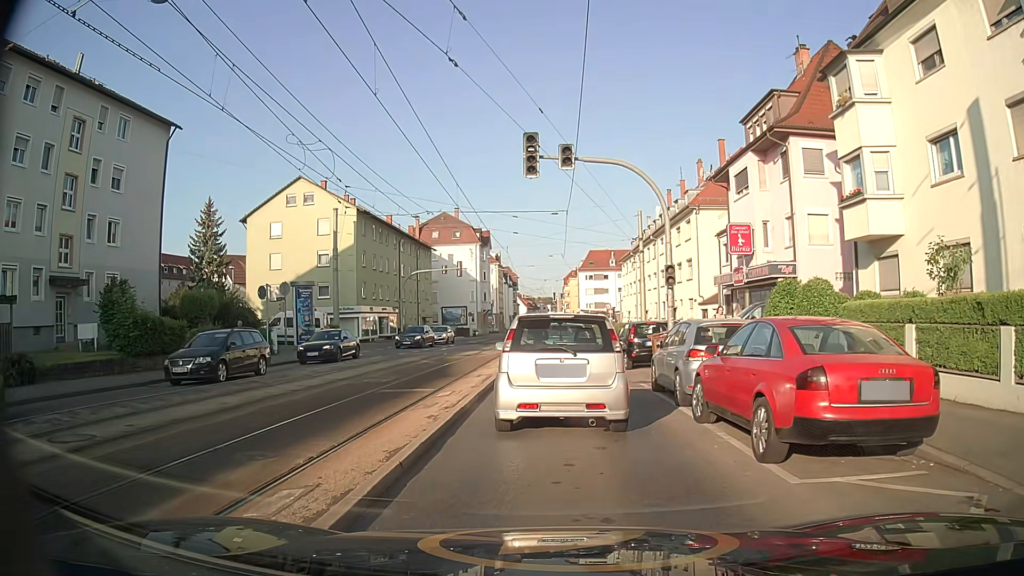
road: secondary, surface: asphalt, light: Day
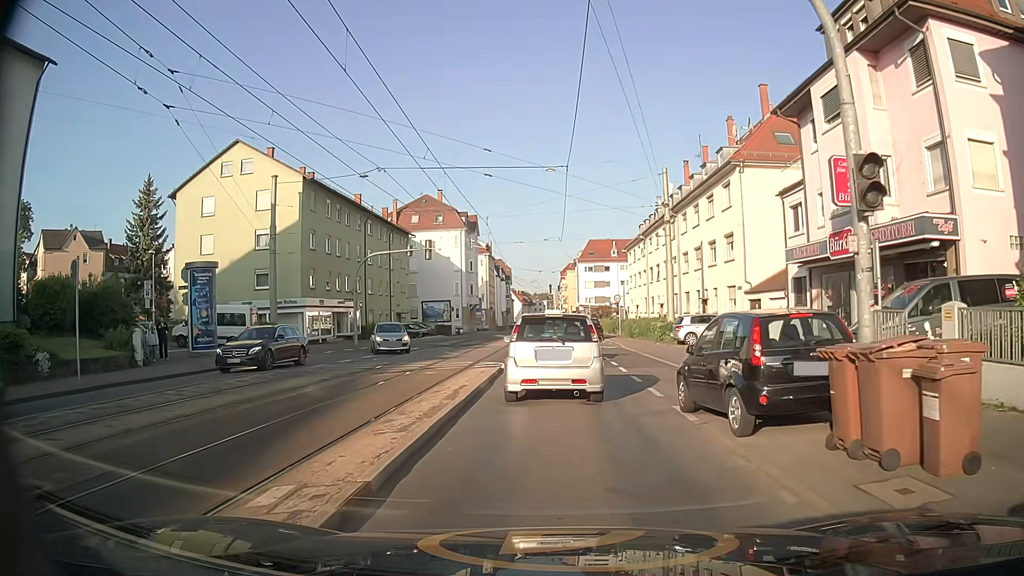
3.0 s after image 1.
(0.0, +13.1) m; 0°
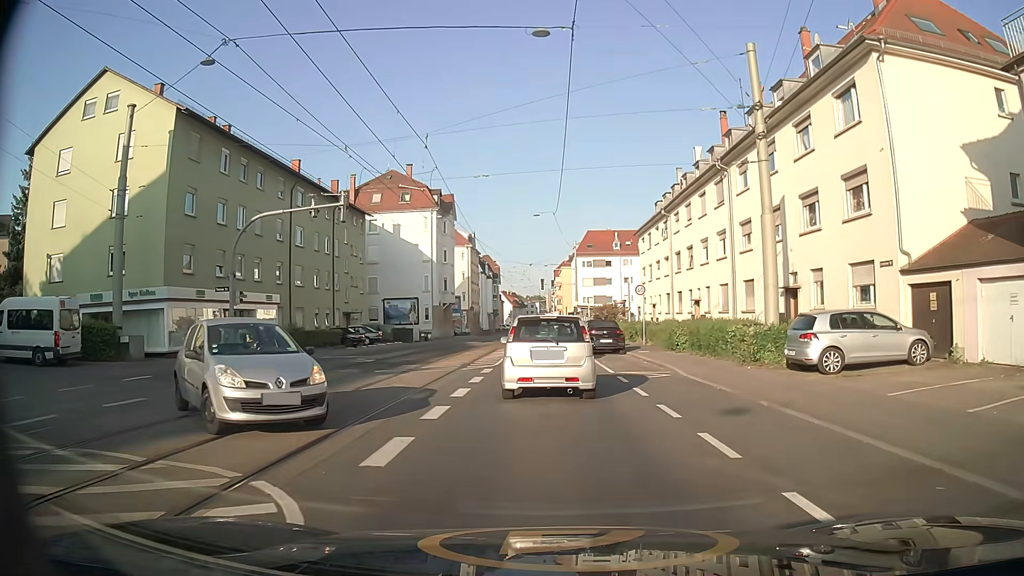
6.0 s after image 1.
(0.0, +17.6) m; +1°
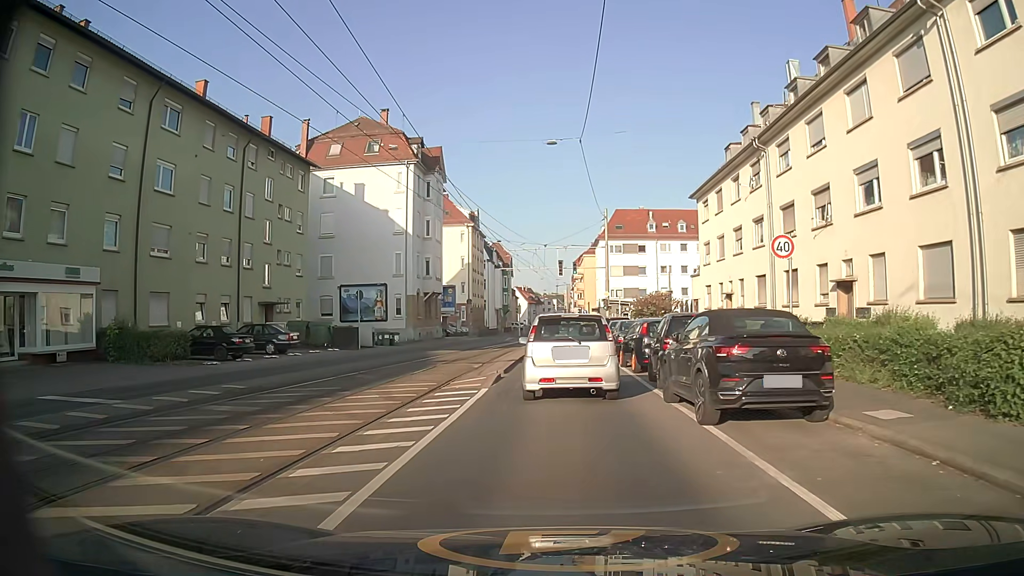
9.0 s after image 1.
(-0.3, +20.9) m; -2°
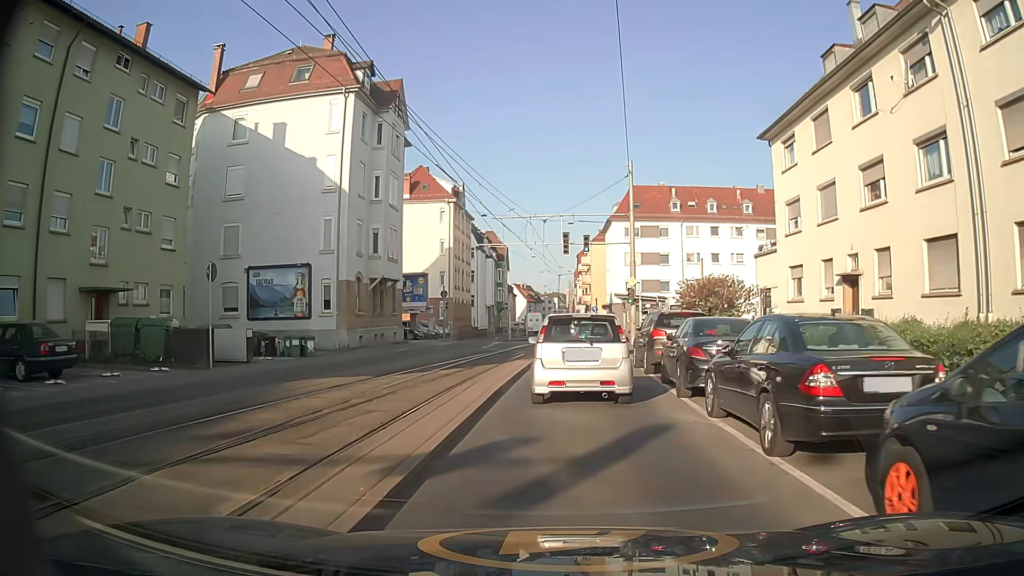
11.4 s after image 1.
(+0.1, +16.9) m; +1°
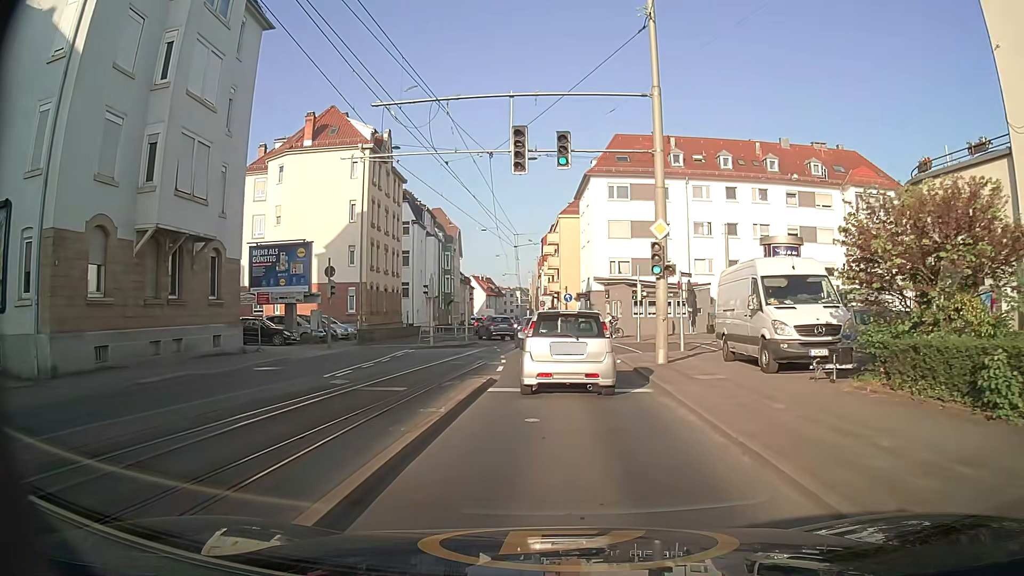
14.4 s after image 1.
(+0.5, +20.6) m; +2°
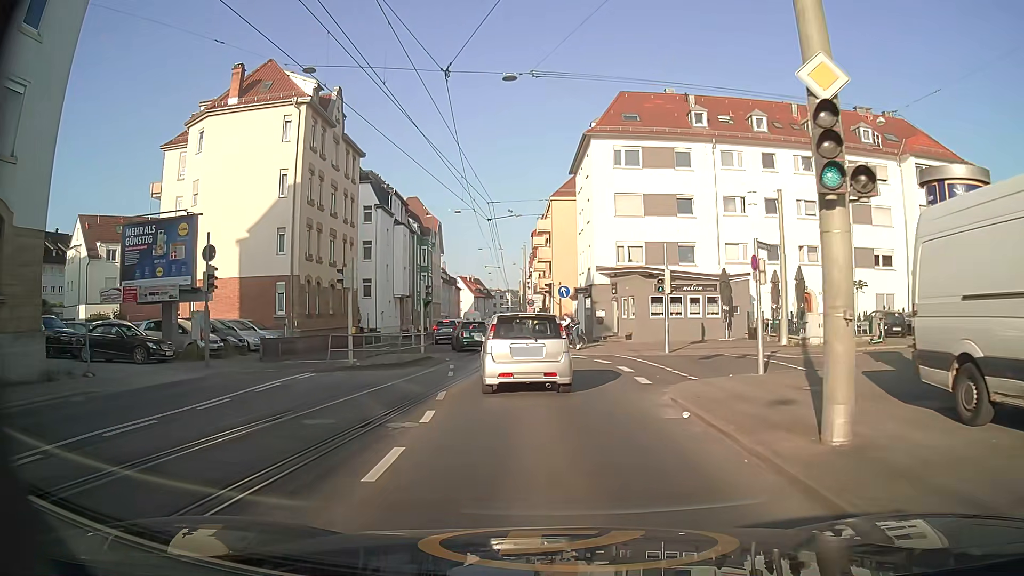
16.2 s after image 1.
(+0.2, +12.0) m; +2°
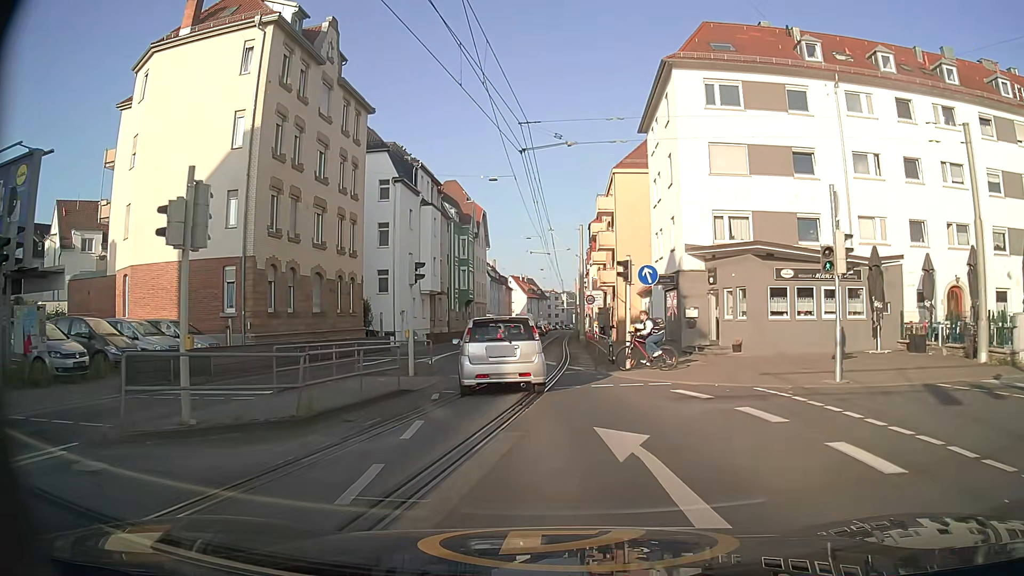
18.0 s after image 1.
(-0.6, +12.2) m; -6°
